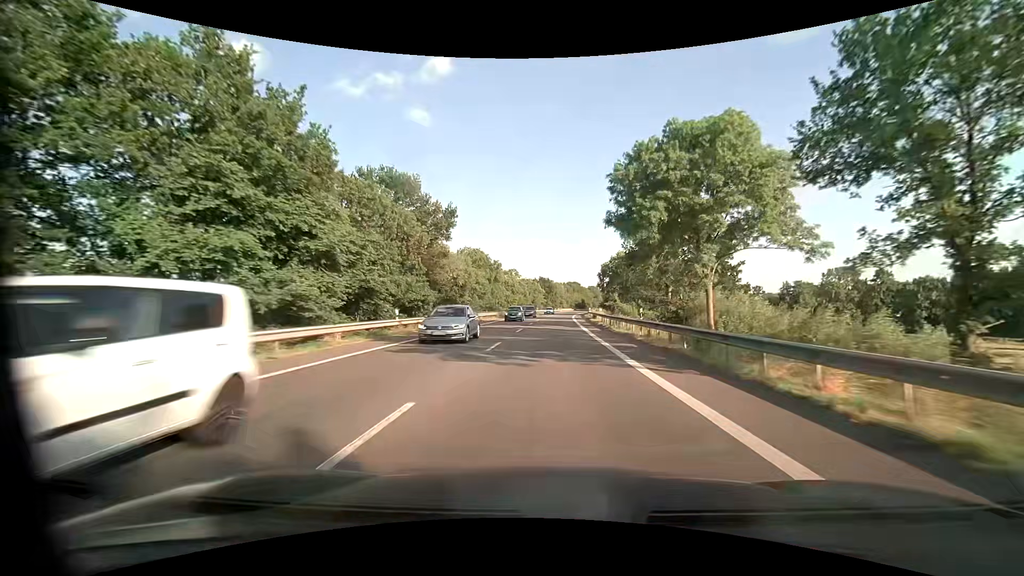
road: primary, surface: asphalt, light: Day
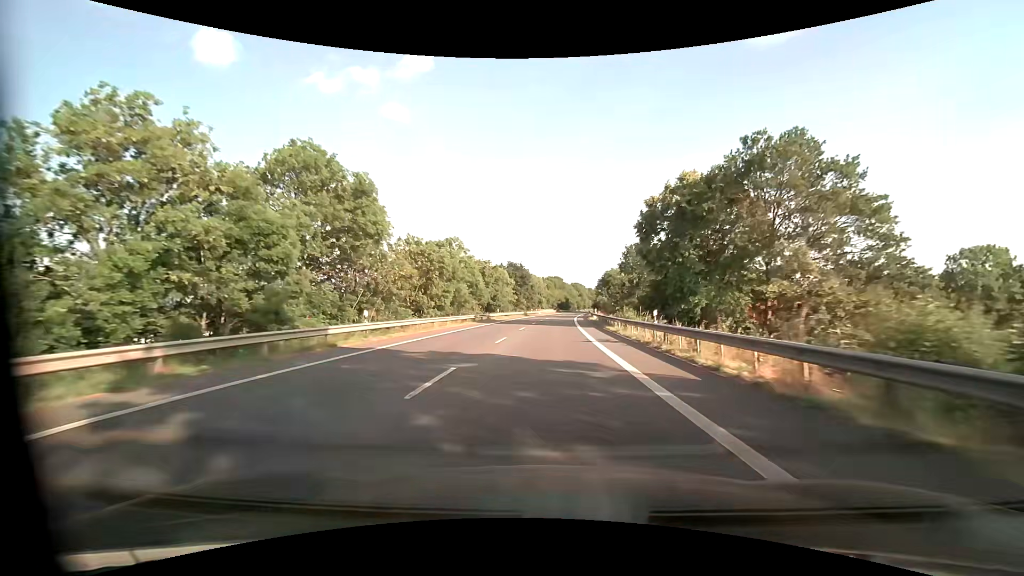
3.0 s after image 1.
(+1.1, +56.3) m; +2°
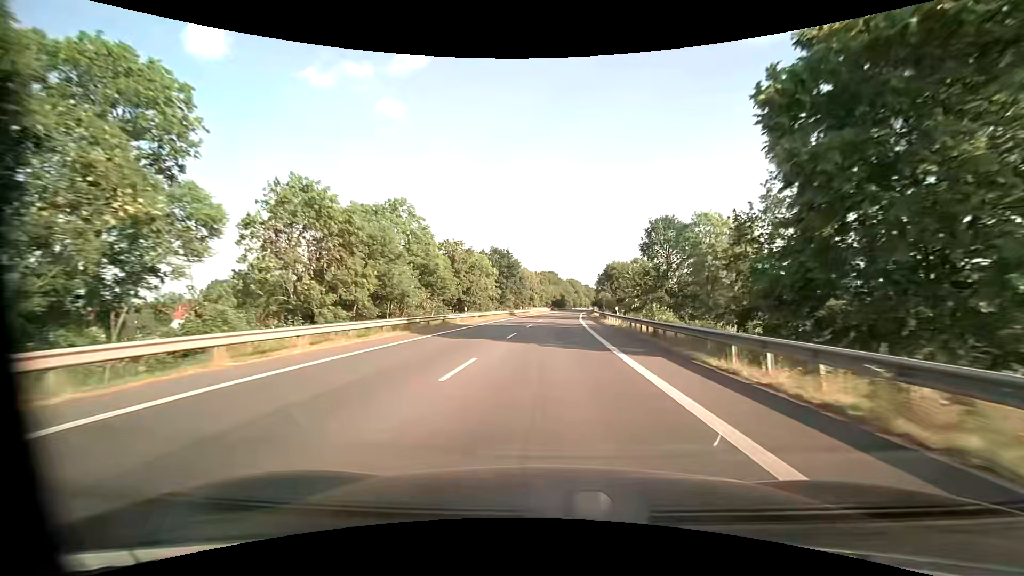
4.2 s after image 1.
(+0.3, +22.5) m; +1°
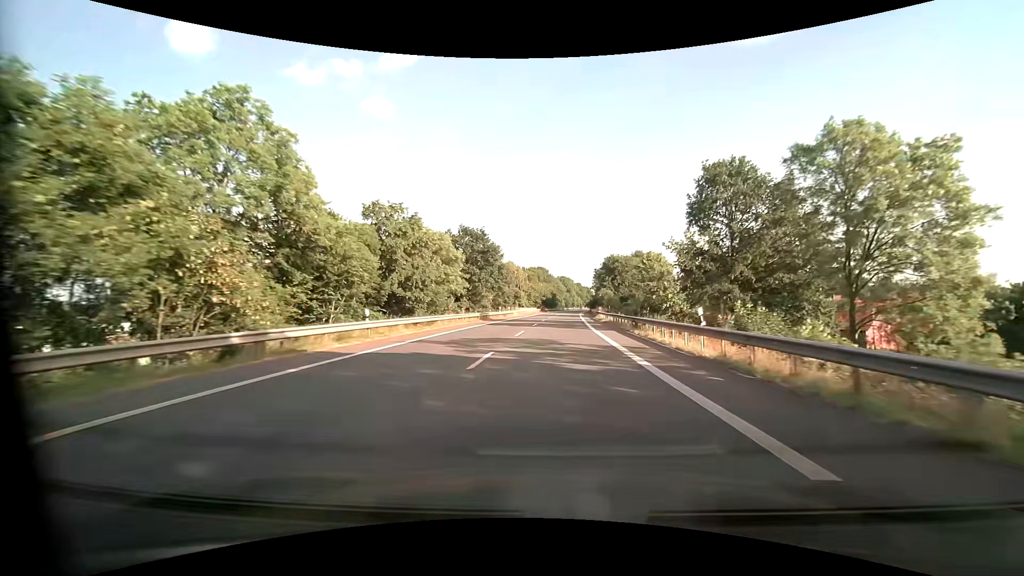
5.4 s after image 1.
(+0.1, +22.6) m; +1°
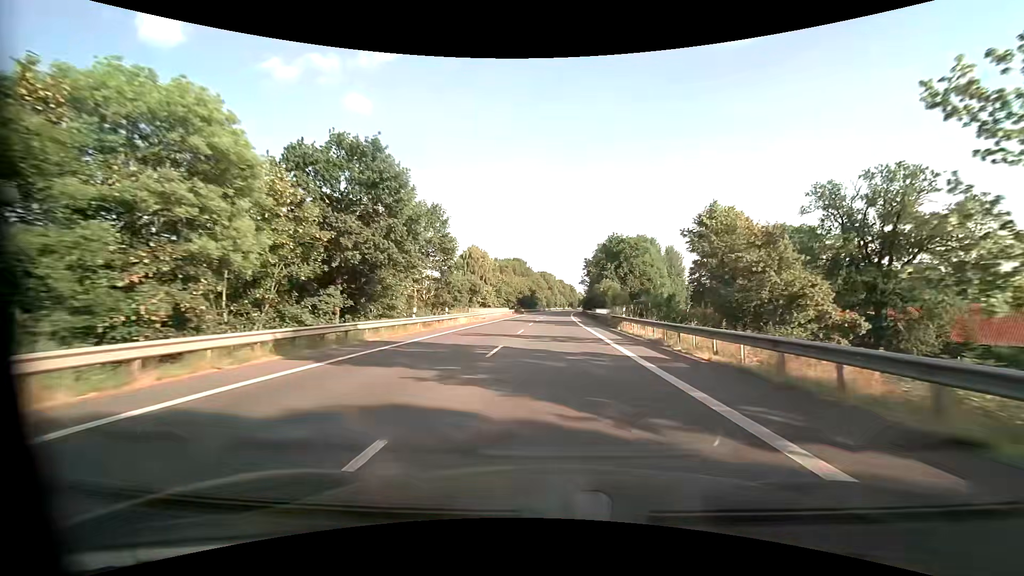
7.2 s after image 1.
(+0.7, +33.8) m; +2°
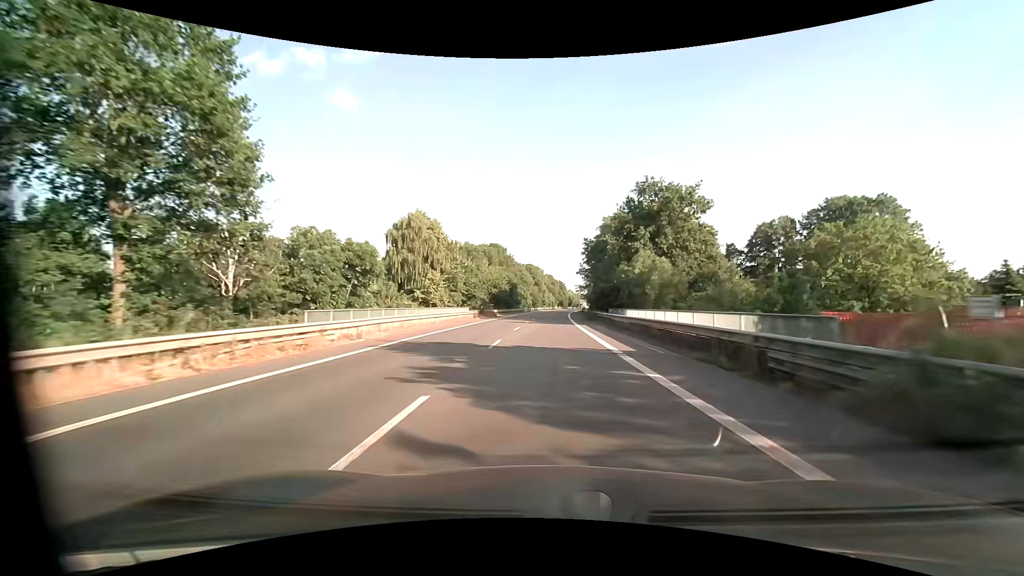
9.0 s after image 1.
(+0.5, +33.8) m; +1°
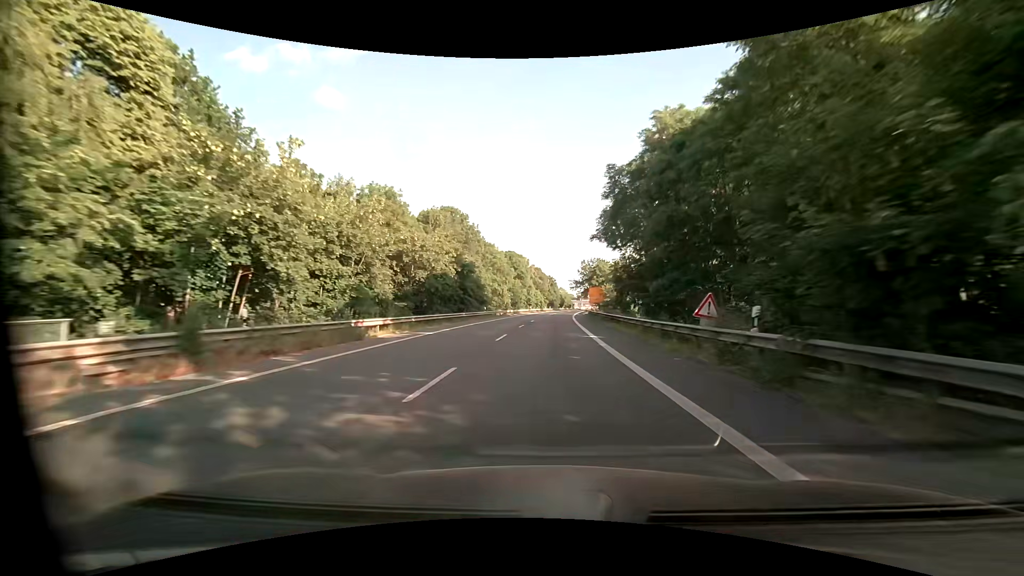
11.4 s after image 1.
(+0.8, +45.1) m; +2°
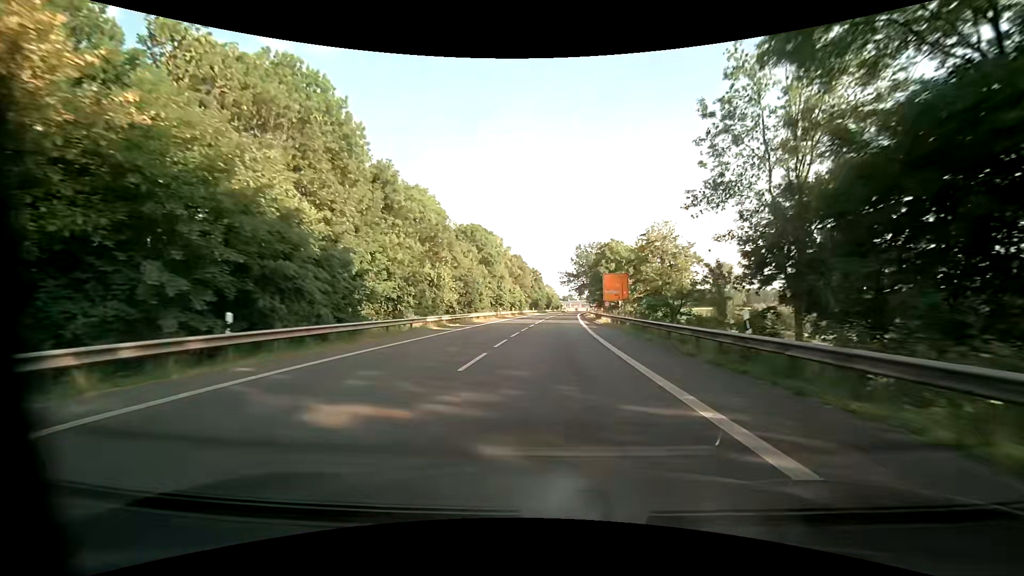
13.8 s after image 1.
(+0.6, +45.1) m; +2°
(0, +10) (0, +20) (0, +30) (+1, +40) (+1, +50) (+1, +60) (+2, +70) (+3, +80) (+3, +90) (+4, +100) m
